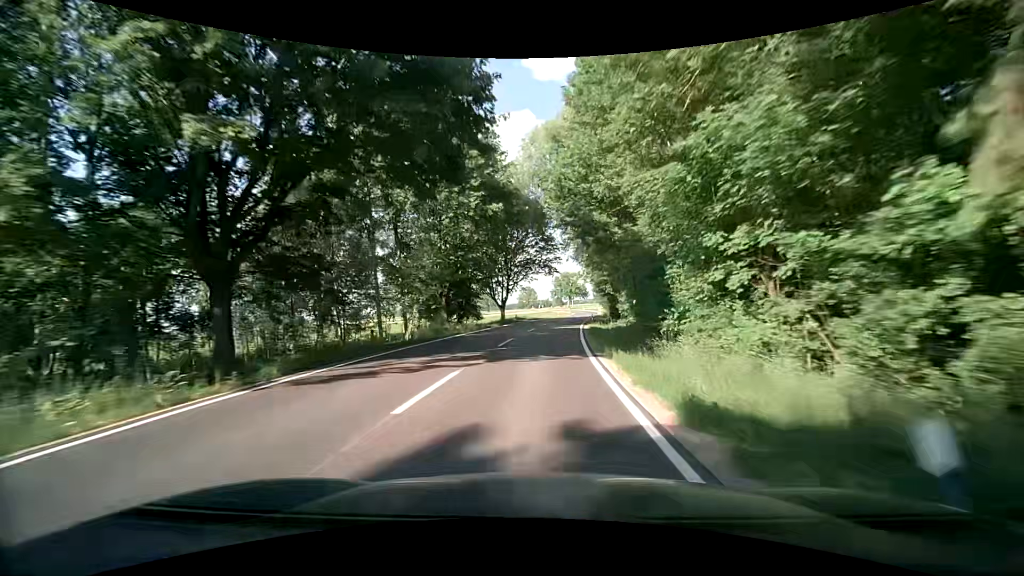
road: secondary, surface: asphalt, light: Day
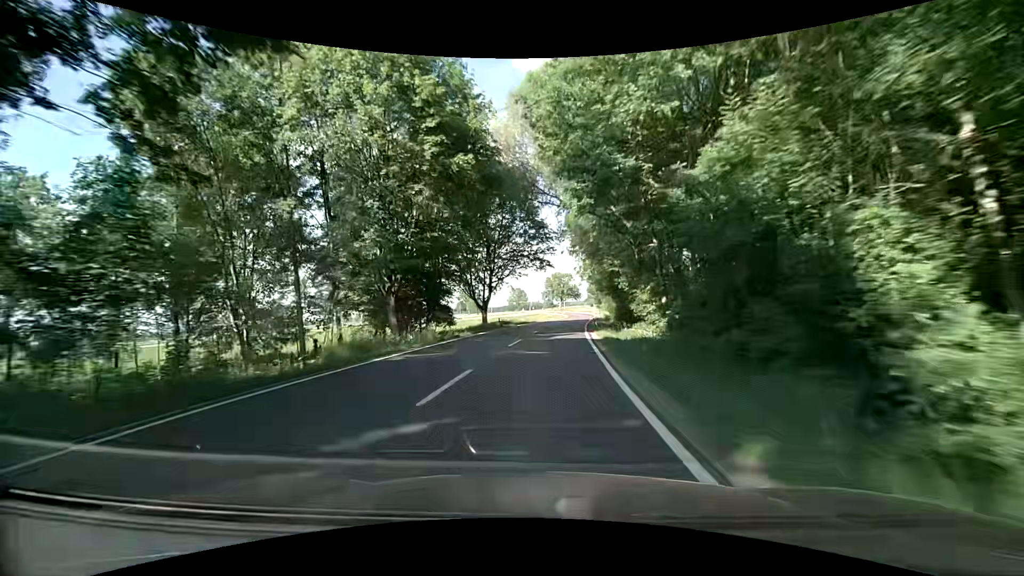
(+0.1, +11.4) m; +1°
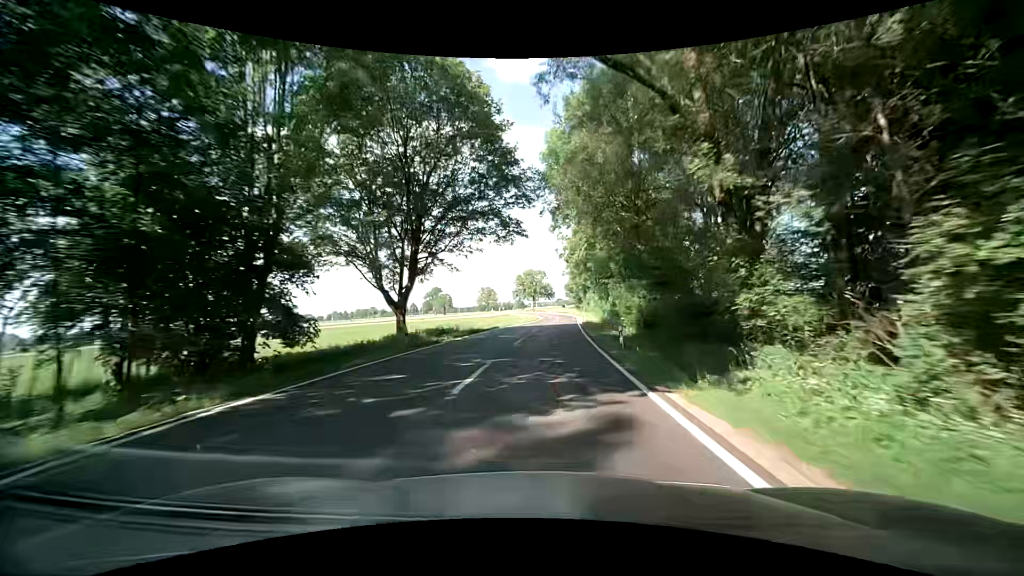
(+0.5, +23.1) m; +3°
